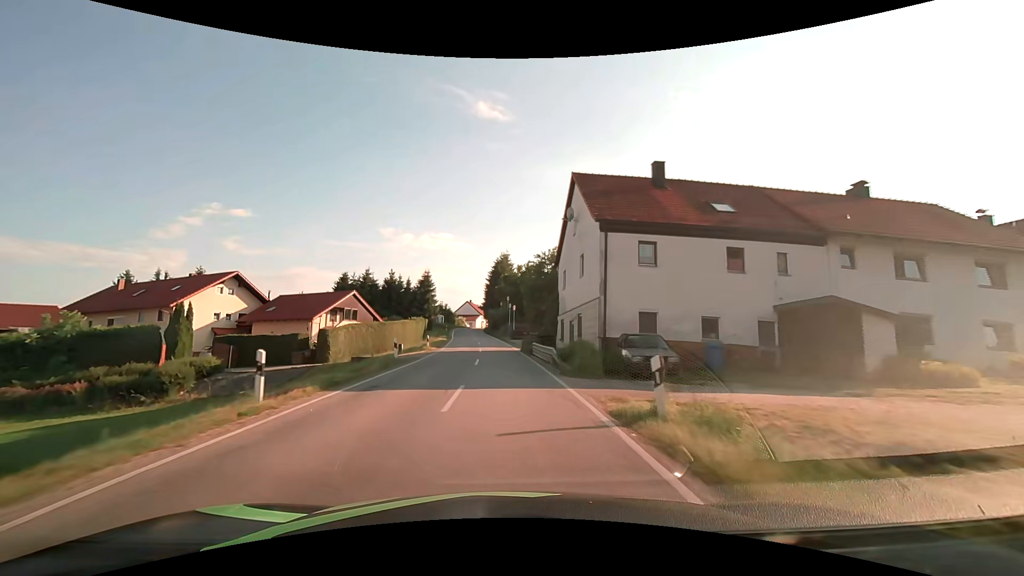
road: secondary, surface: asphalt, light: Day
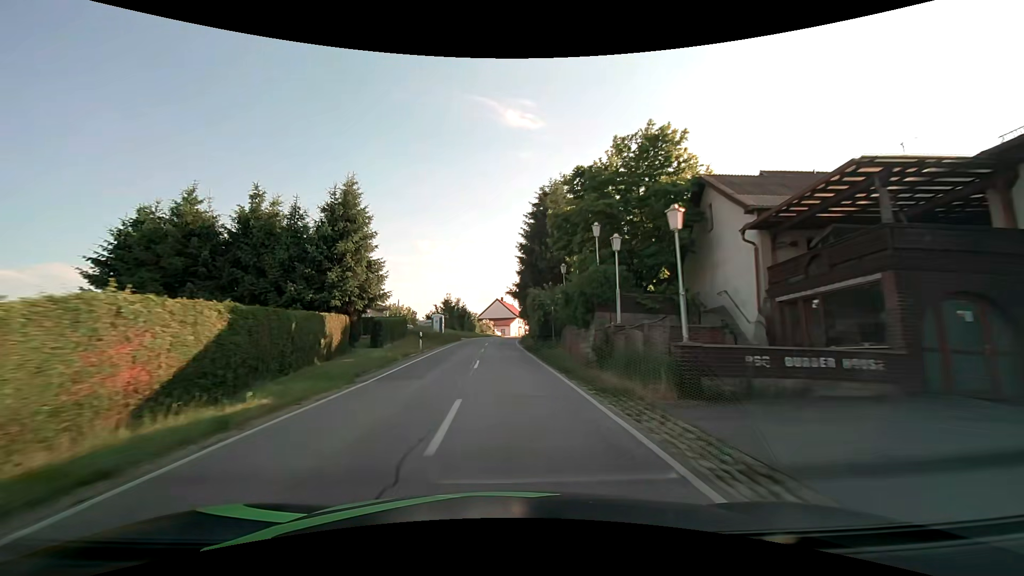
(-2.1, +50.4) m; -4°
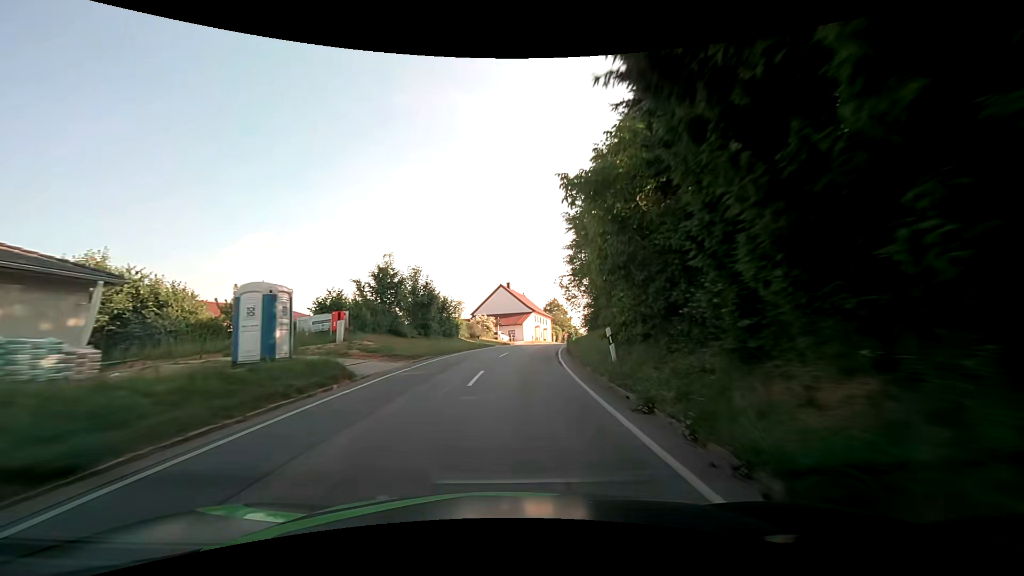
(-0.9, +41.2) m; -1°
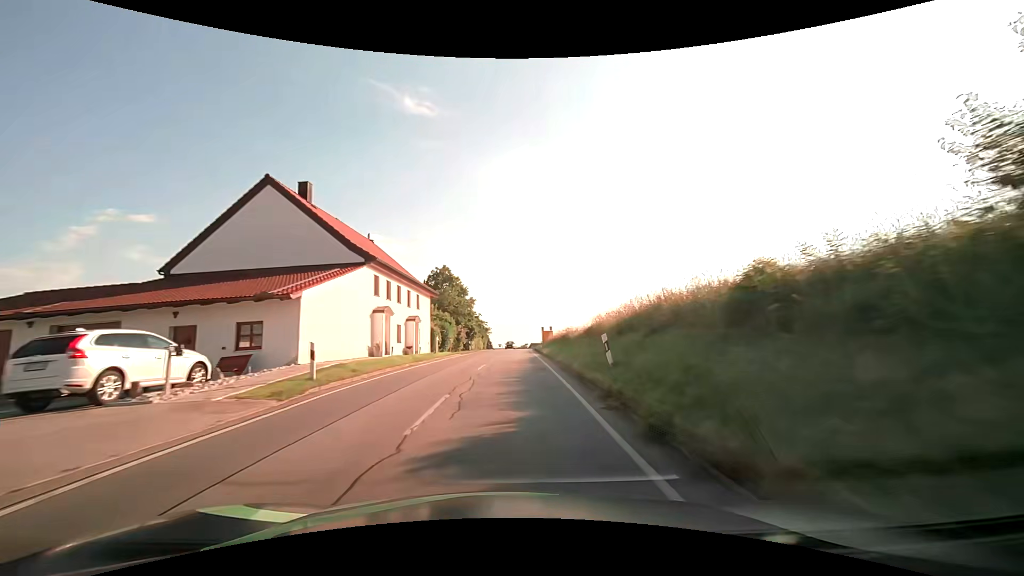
(+5.3, +51.9) m; +13°
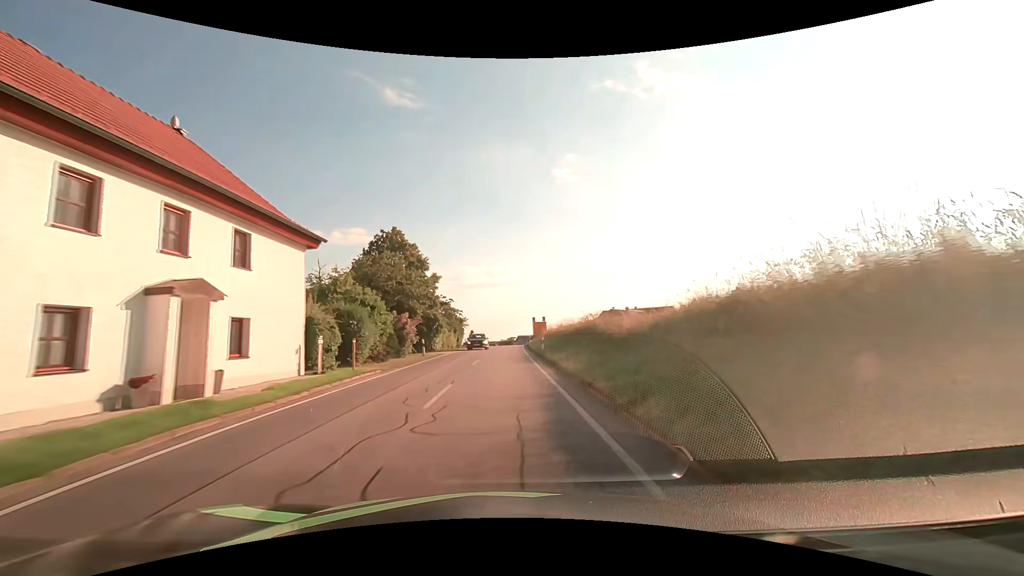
(+0.4, +21.2) m; +2°
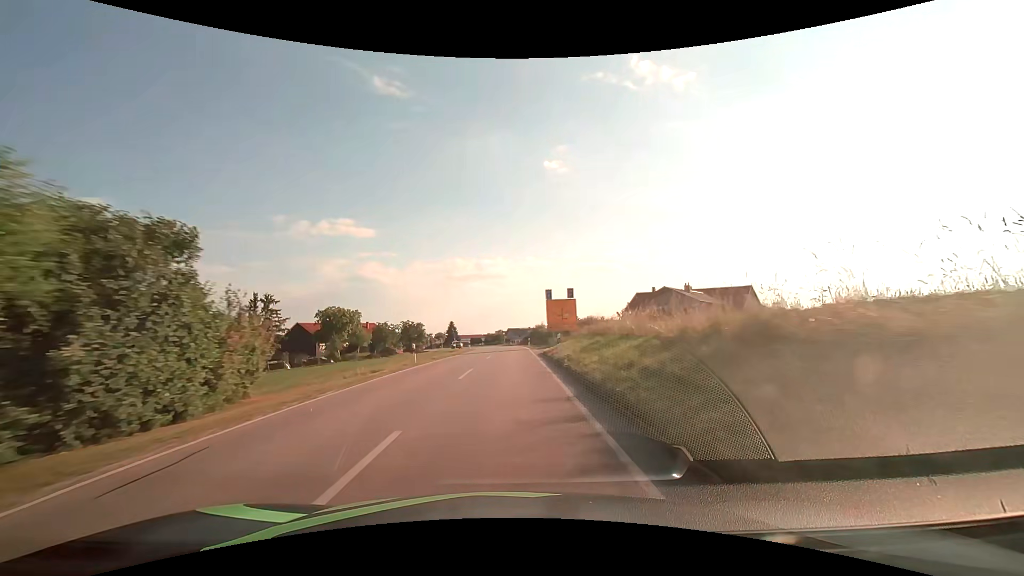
(+0.5, +53.6) m; +1°
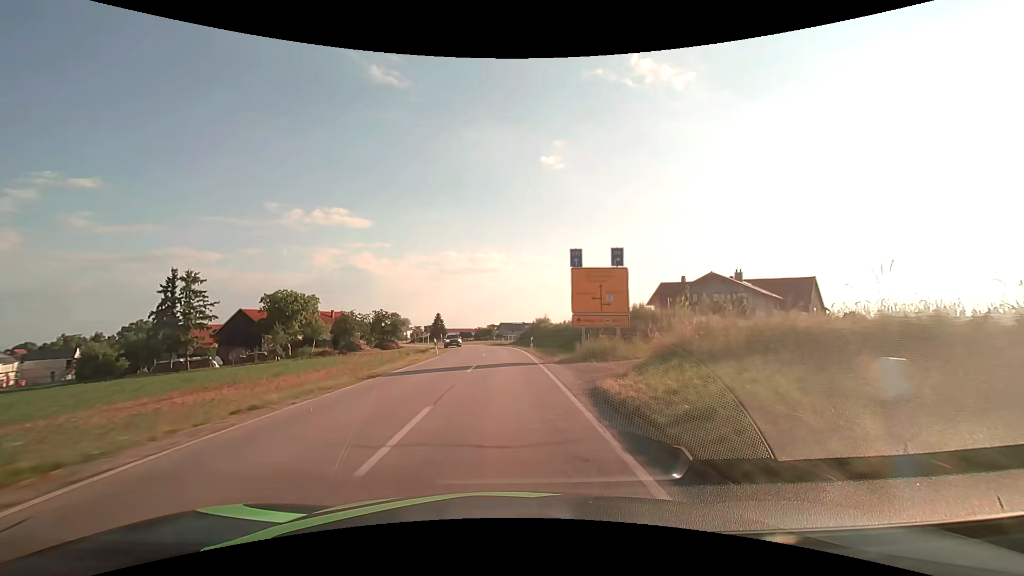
(+0.2, +21.5) m; +1°
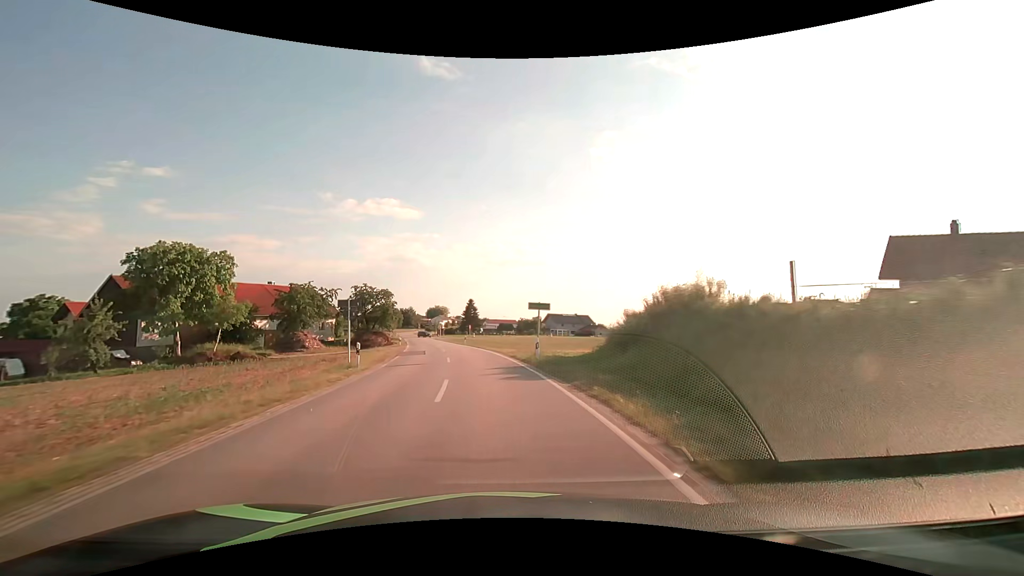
(-0.7, +43.0) m; -5°
(0, +10) (-1, +20) (-3, +30) (-4, +40) (-6, +50) (-8, +59) (-10, +69) (-12, +79) (-14, +89) (-16, +99) m
